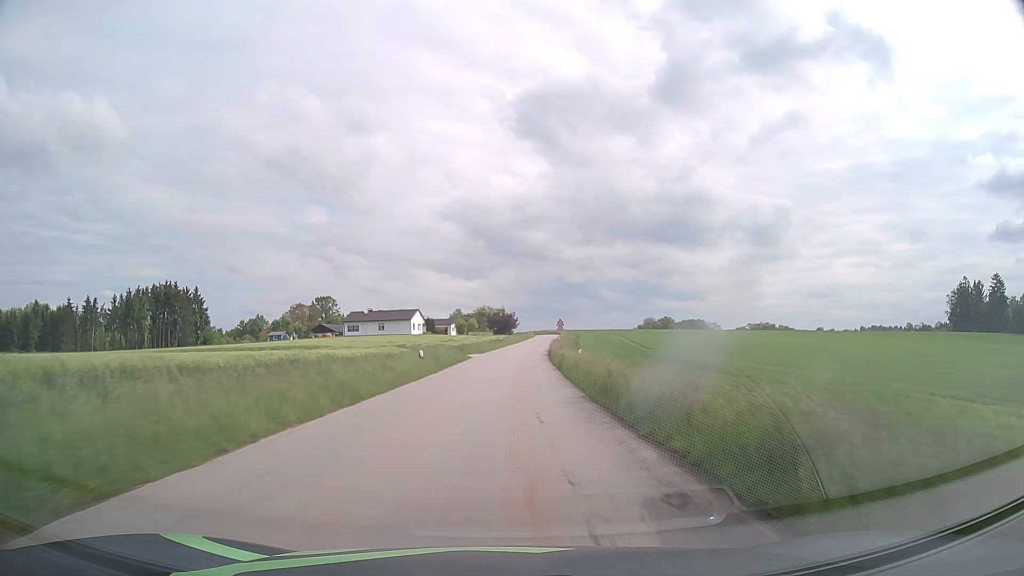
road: tertiary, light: Day
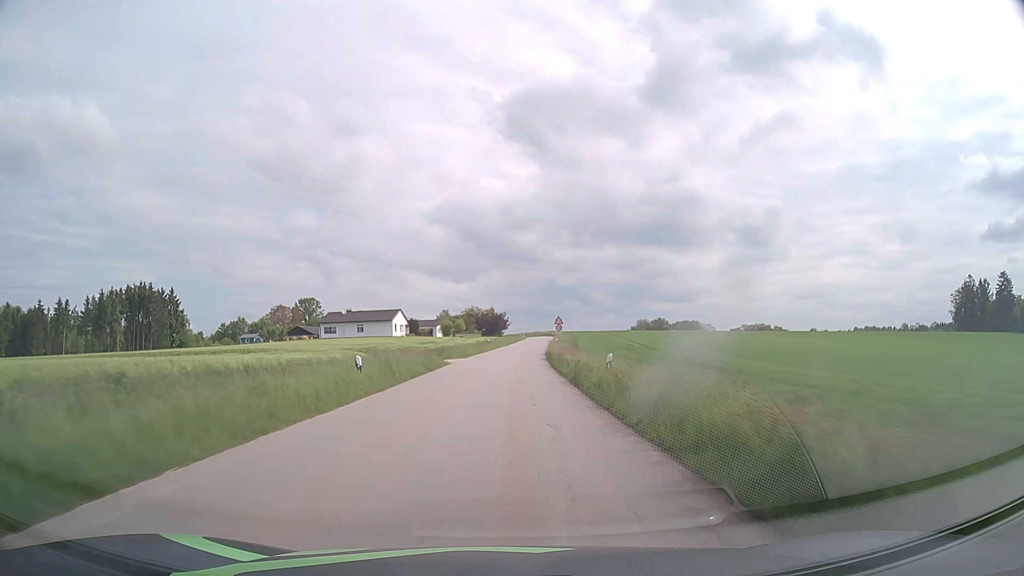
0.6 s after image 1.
(+0.1, +10.8) m; +1°
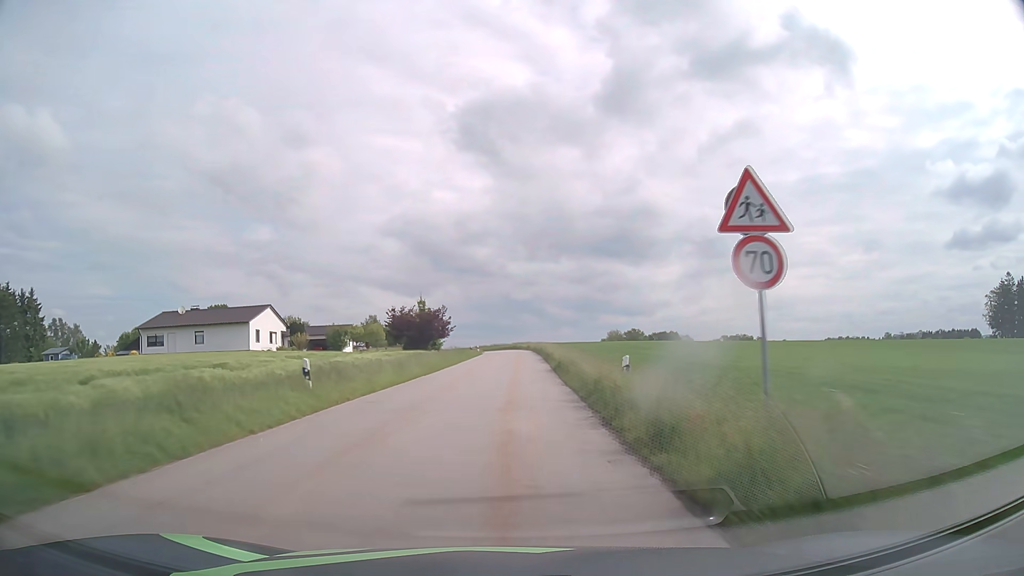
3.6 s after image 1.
(+1.8, +54.0) m; +4°
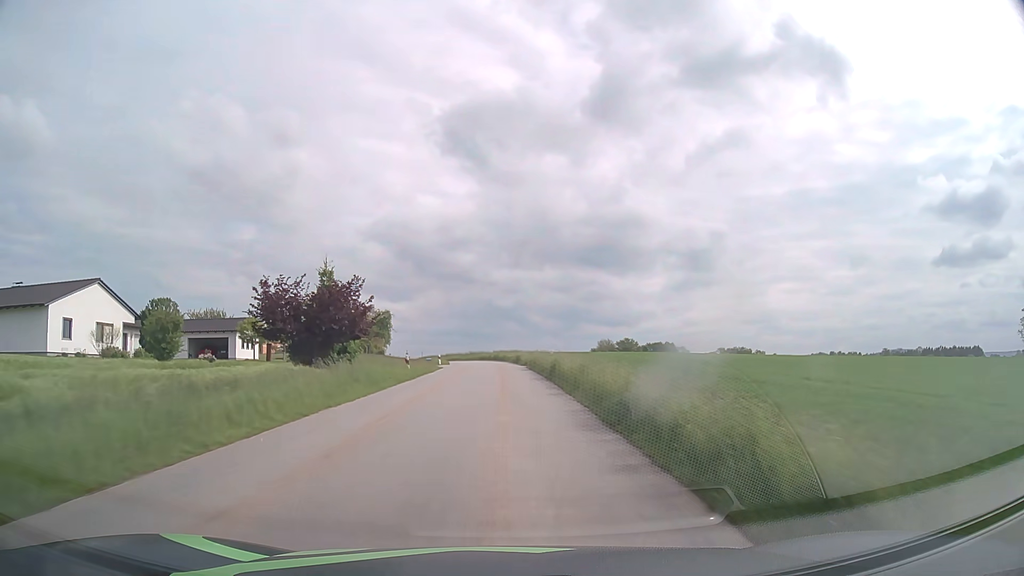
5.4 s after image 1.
(+0.5, +32.5) m; +1°
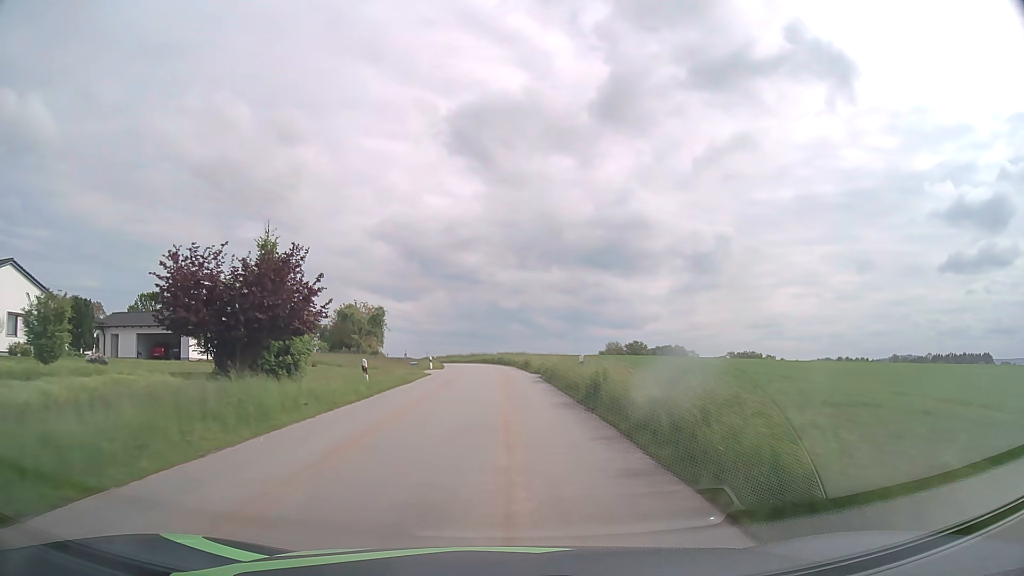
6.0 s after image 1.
(0.0, +10.8) m; 0°
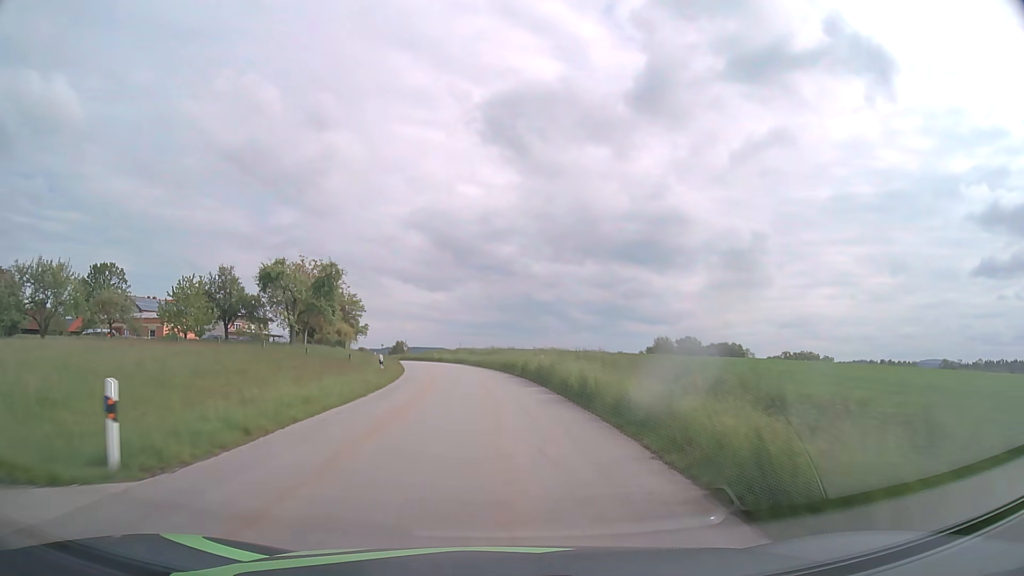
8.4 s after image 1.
(-0.6, +43.2) m; -3°
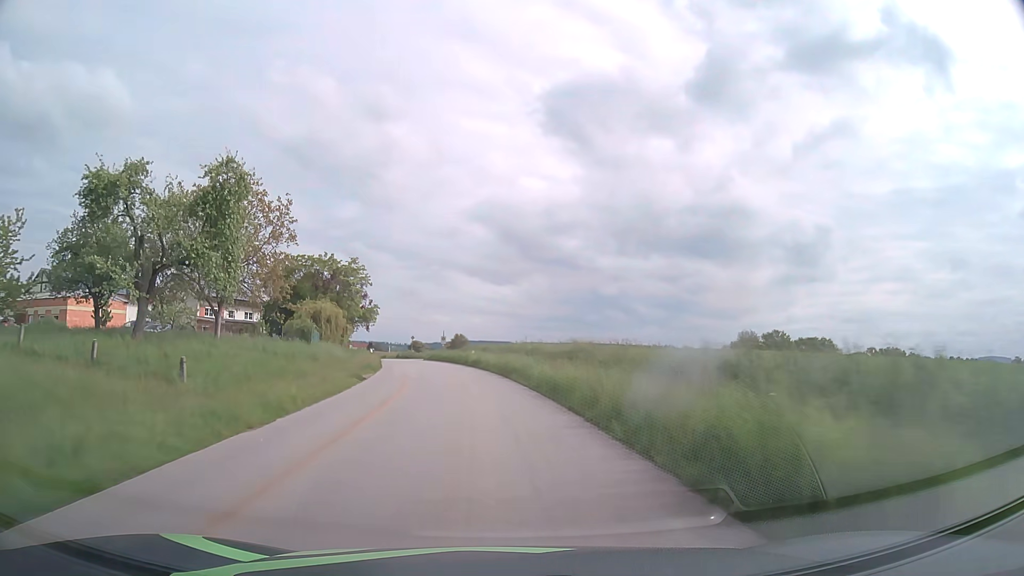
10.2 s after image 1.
(-1.3, +32.6) m; -5°
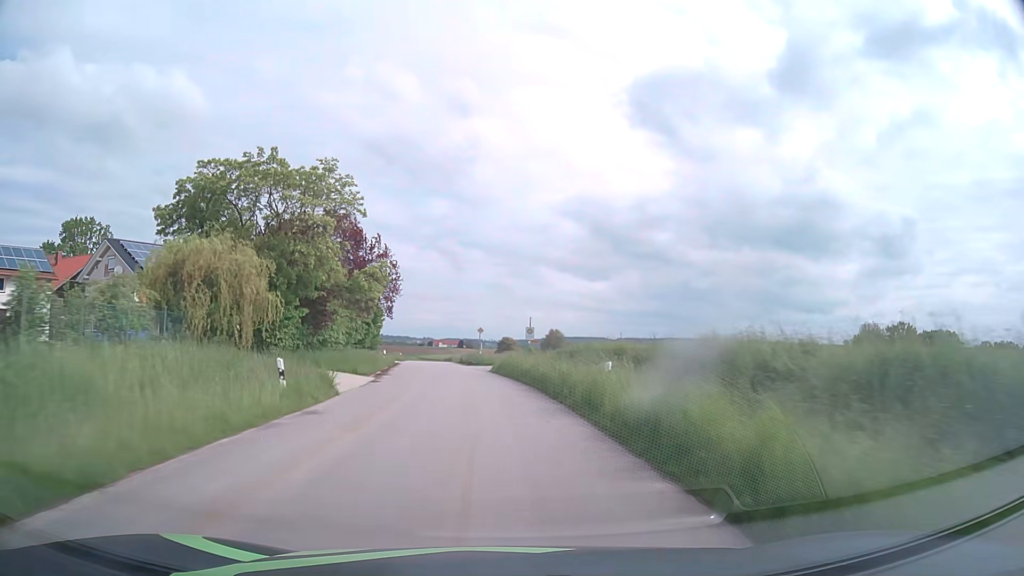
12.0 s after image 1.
(-2.3, +32.8) m; -8°
